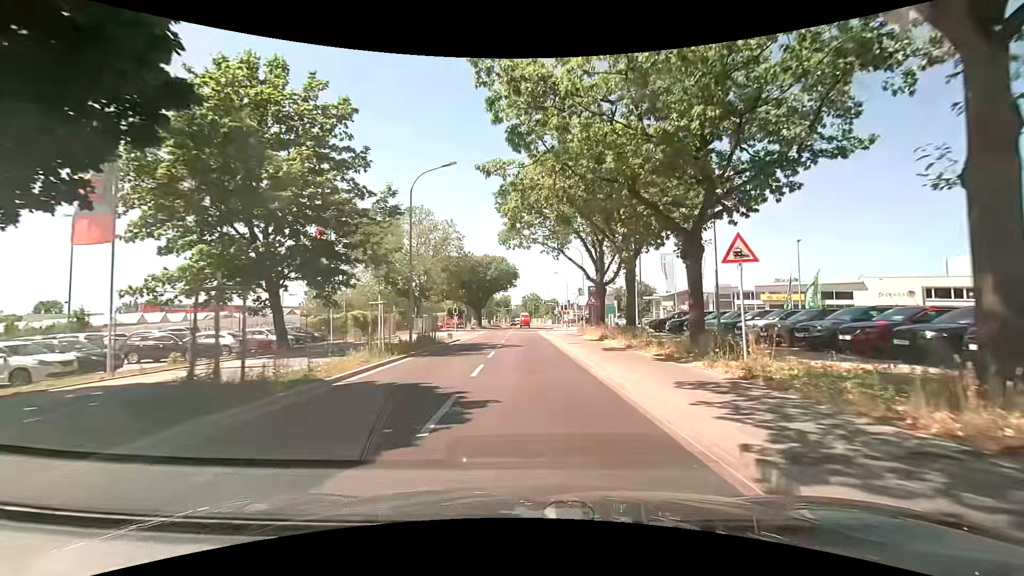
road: tertiary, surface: asphalt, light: Day
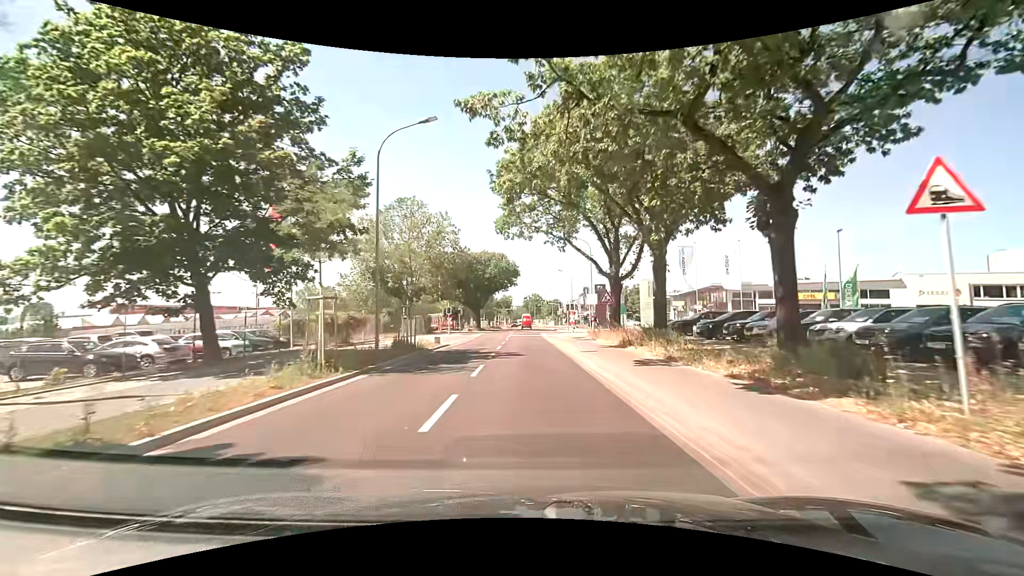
(0.0, +5.7) m; -1°
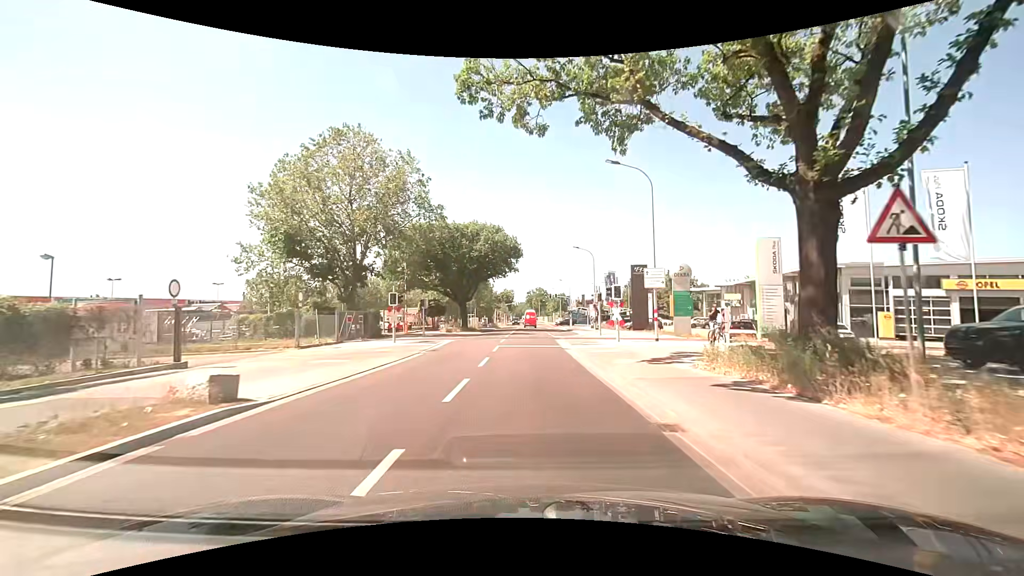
(+0.1, +21.8) m; 0°
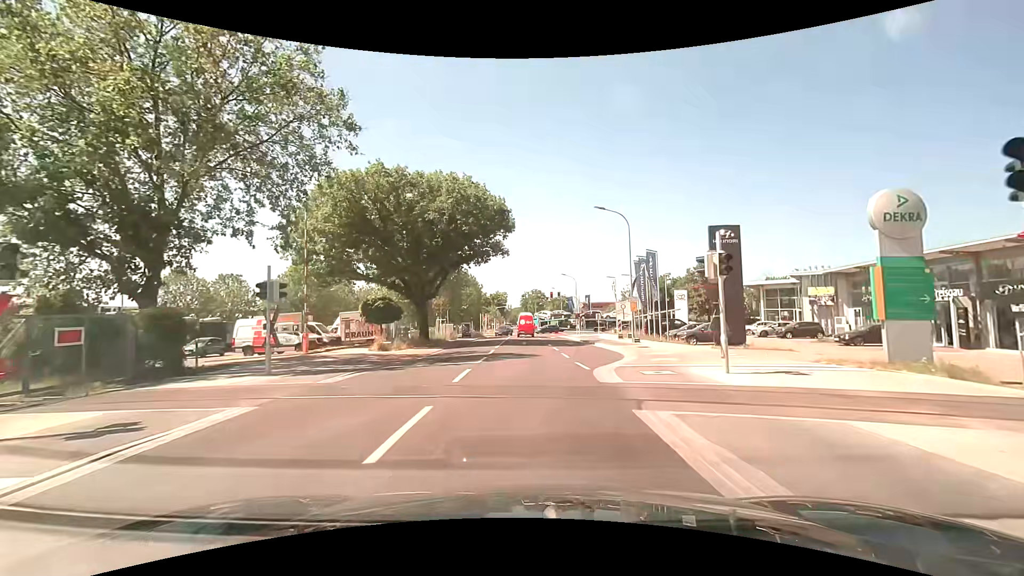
(0.0, +21.3) m; 0°
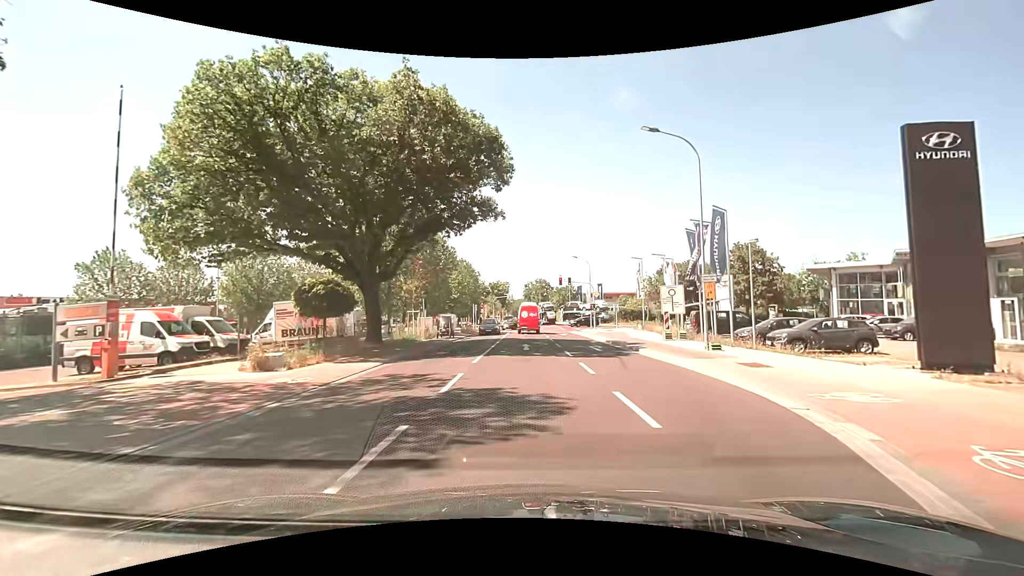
(+0.1, +13.1) m; +1°
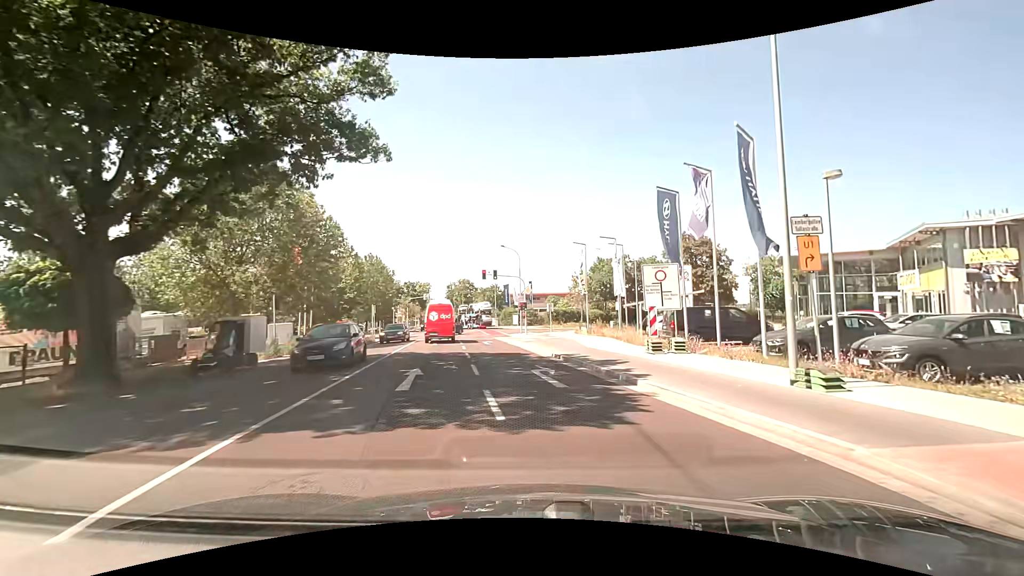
(+0.5, +11.7) m; +8°
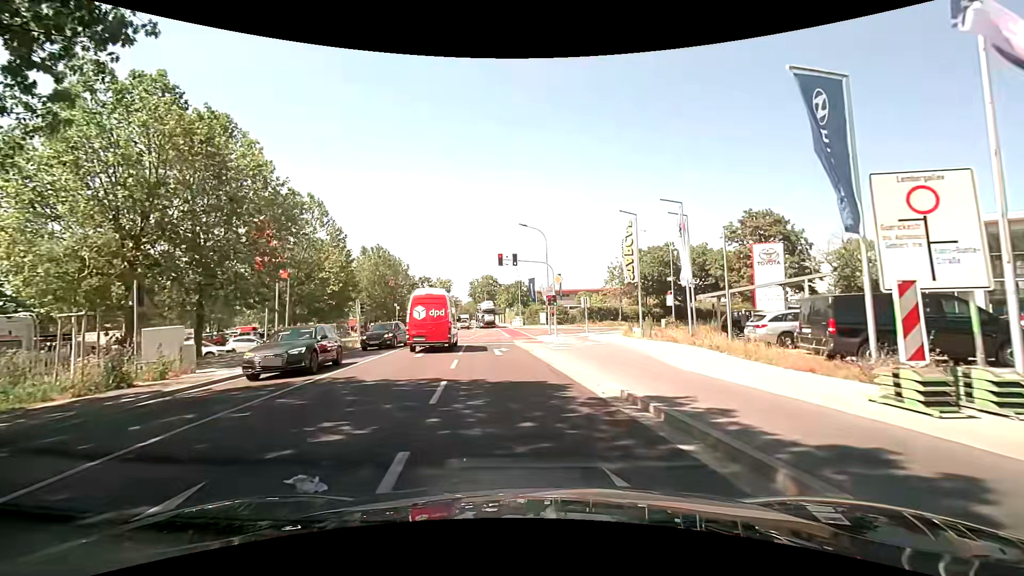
(-0.1, +10.6) m; -4°
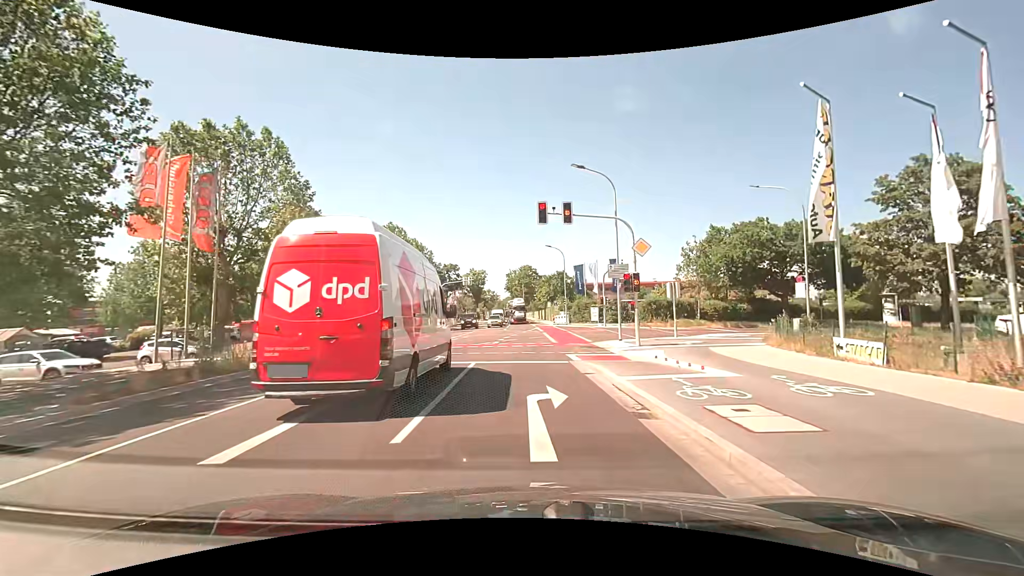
(-0.6, +14.9) m; -4°
(0, +10) (0, +20) (+2, +30) (+9, +37) (+18, +41) (+28, +45) (+37, +49) (+46, +52) (+55, +56) (+65, +60) m
